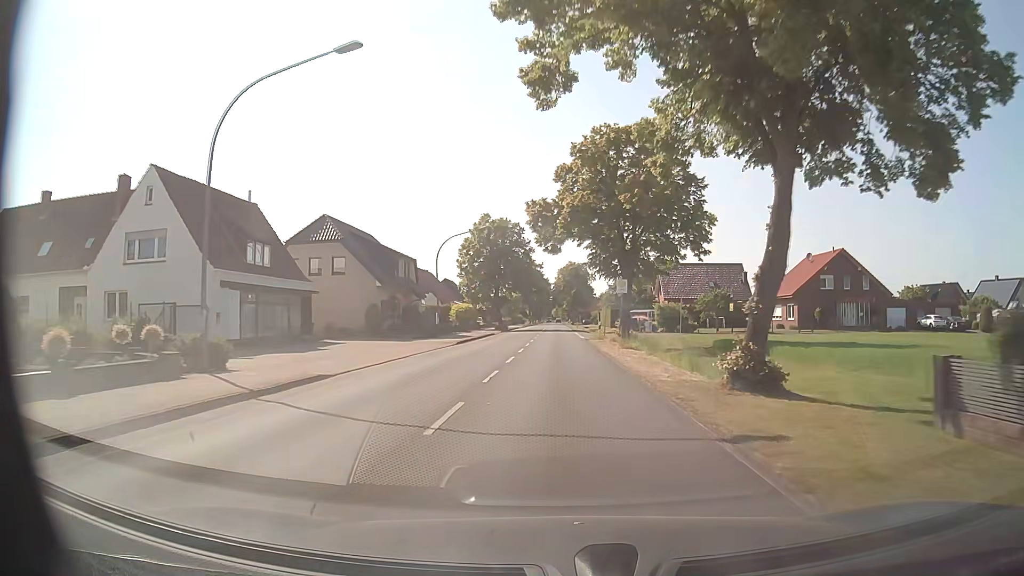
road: secondary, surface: asphalt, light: Day
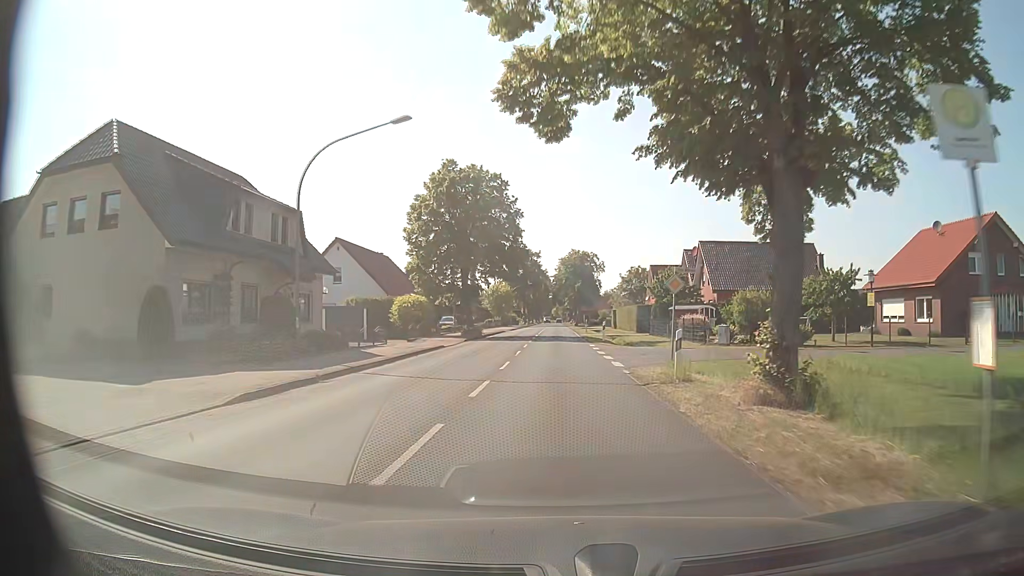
(+0.1, +26.5) m; 0°
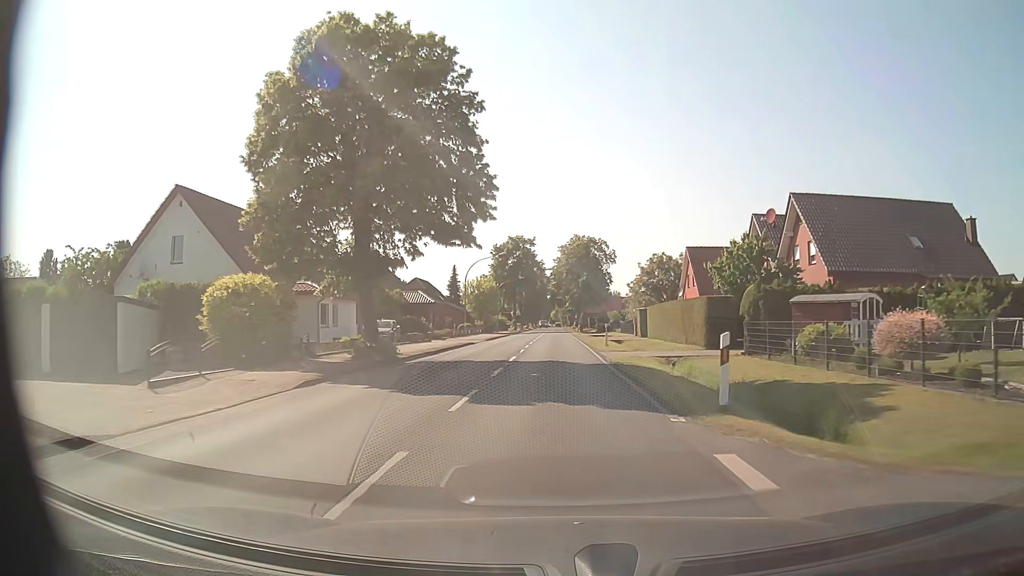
(0.0, +26.2) m; 0°
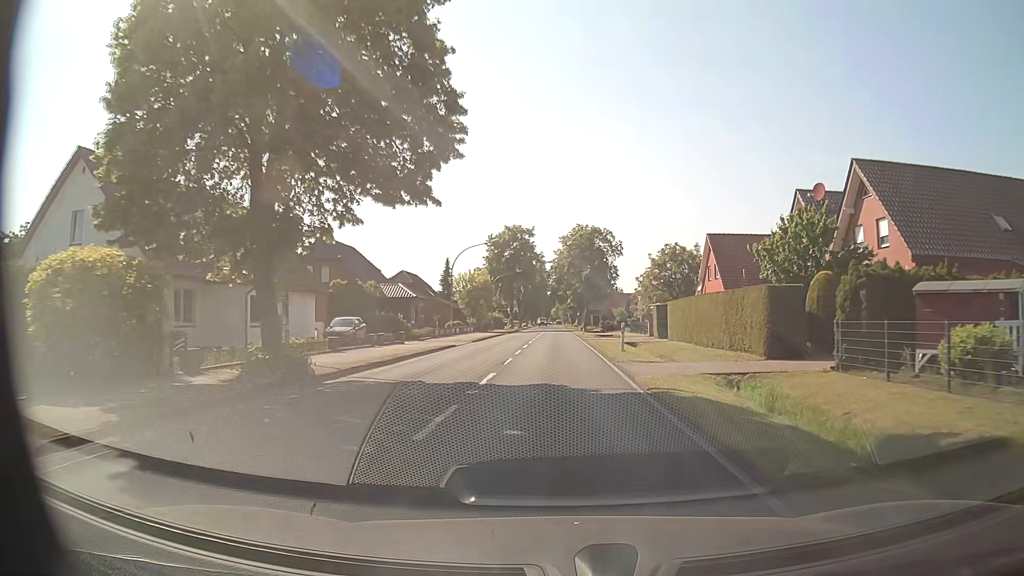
(0.0, +8.6) m; 0°
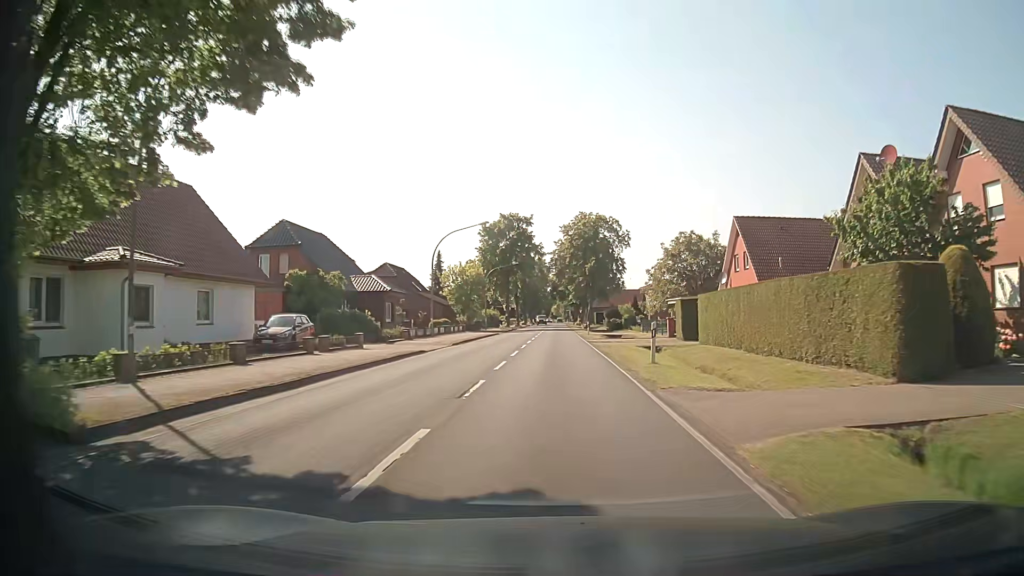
(0.0, +8.6) m; 0°
